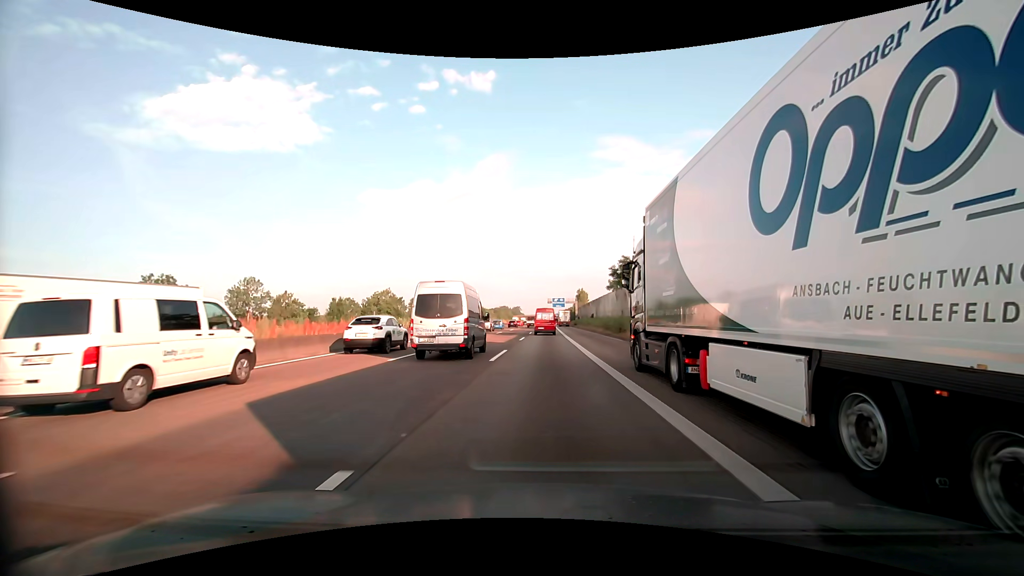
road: motorway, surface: asphalt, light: Day
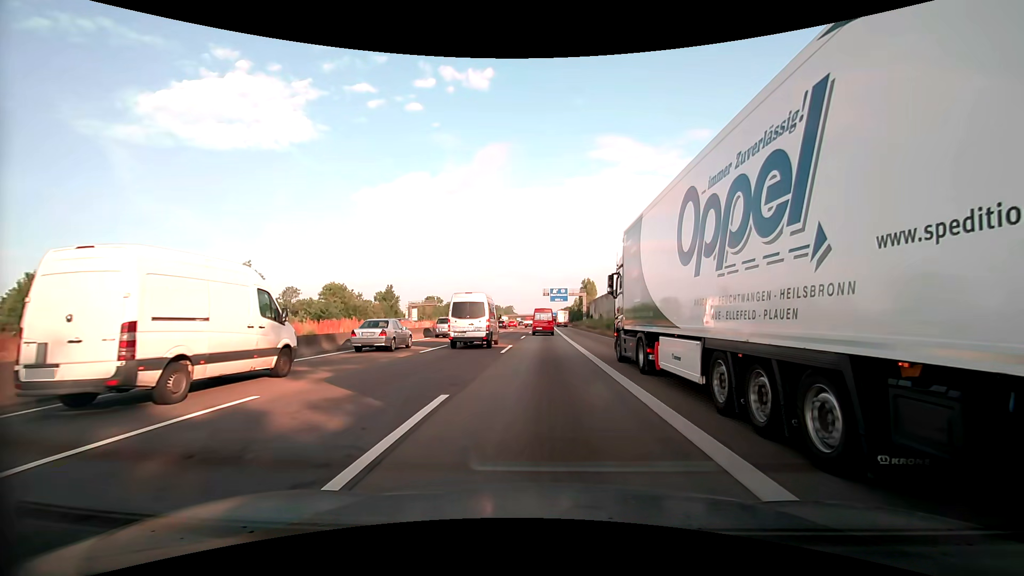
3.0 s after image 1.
(+0.2, +49.8) m; 0°
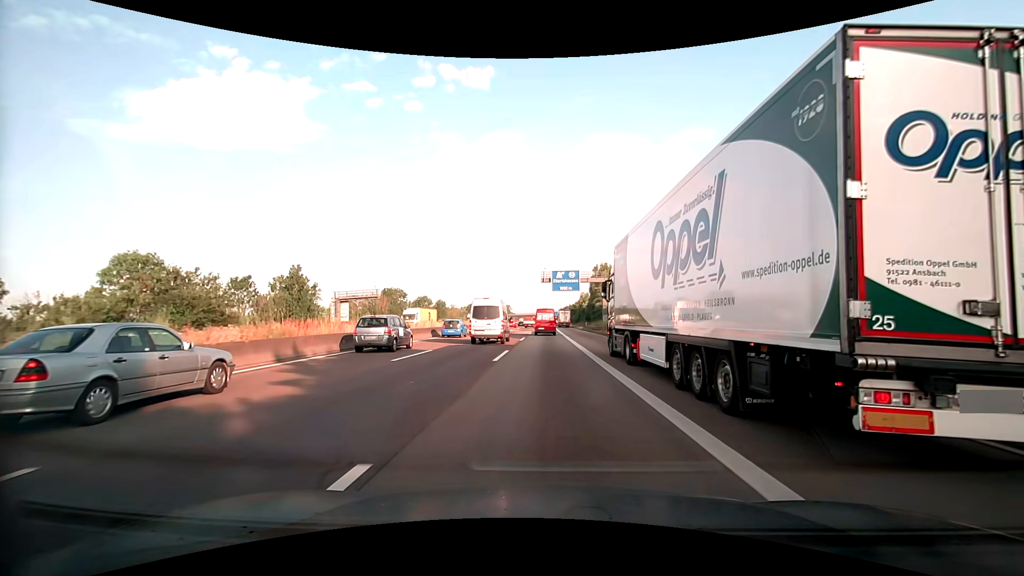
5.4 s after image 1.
(+0.1, +40.2) m; 0°
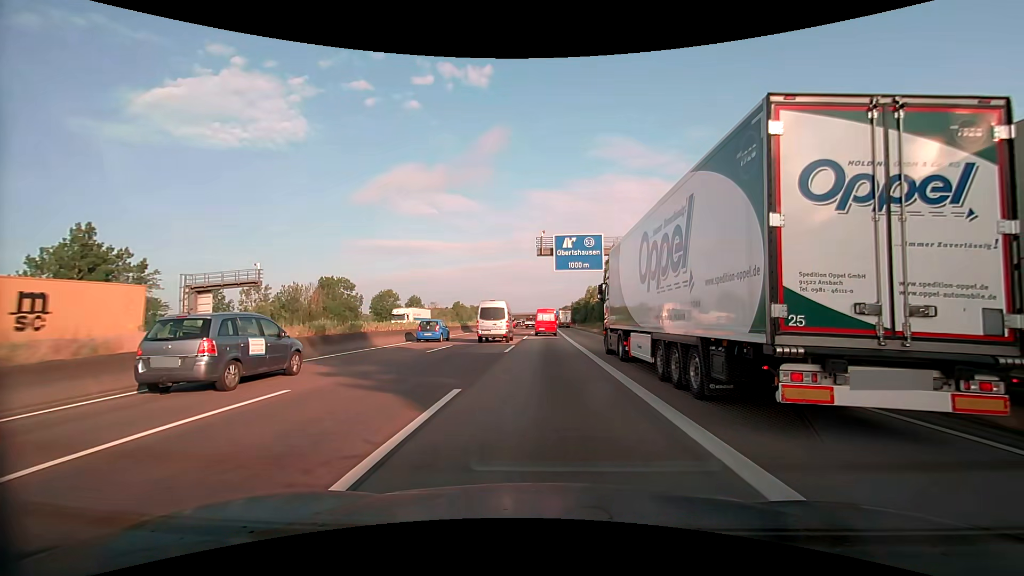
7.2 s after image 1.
(0.0, +31.0) m; 0°
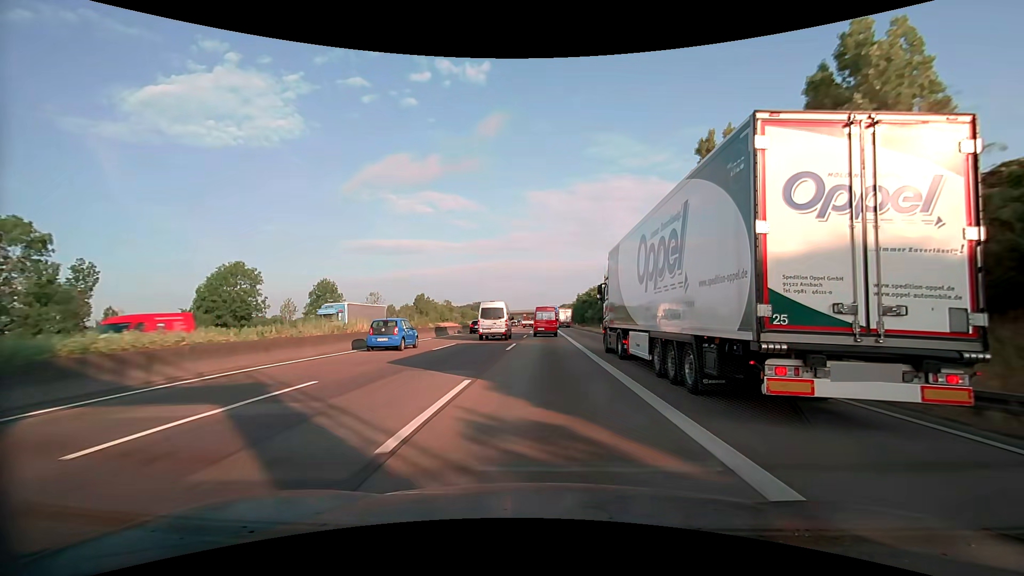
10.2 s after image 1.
(+0.4, +52.8) m; +1°
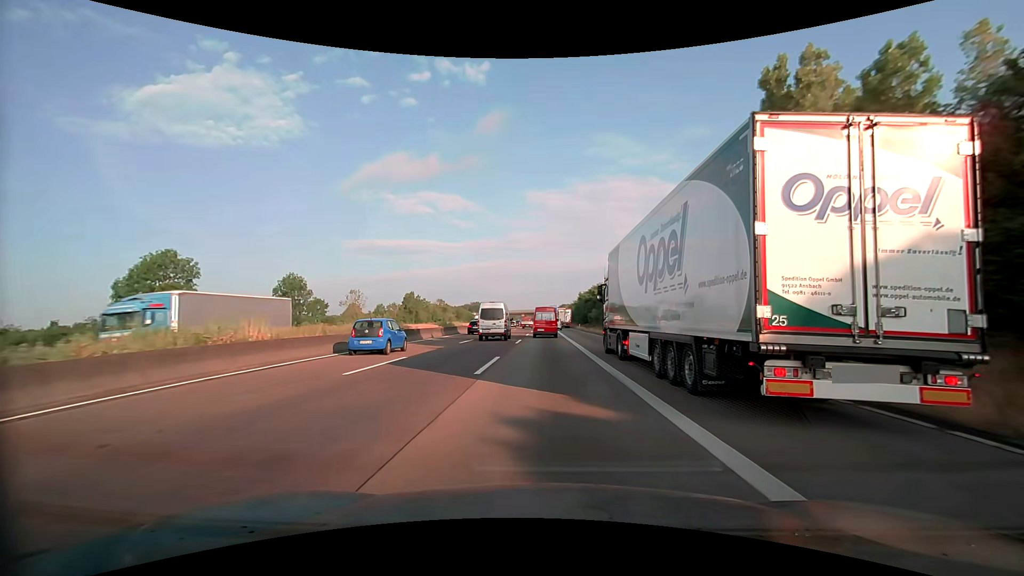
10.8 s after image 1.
(0.0, +10.4) m; 0°
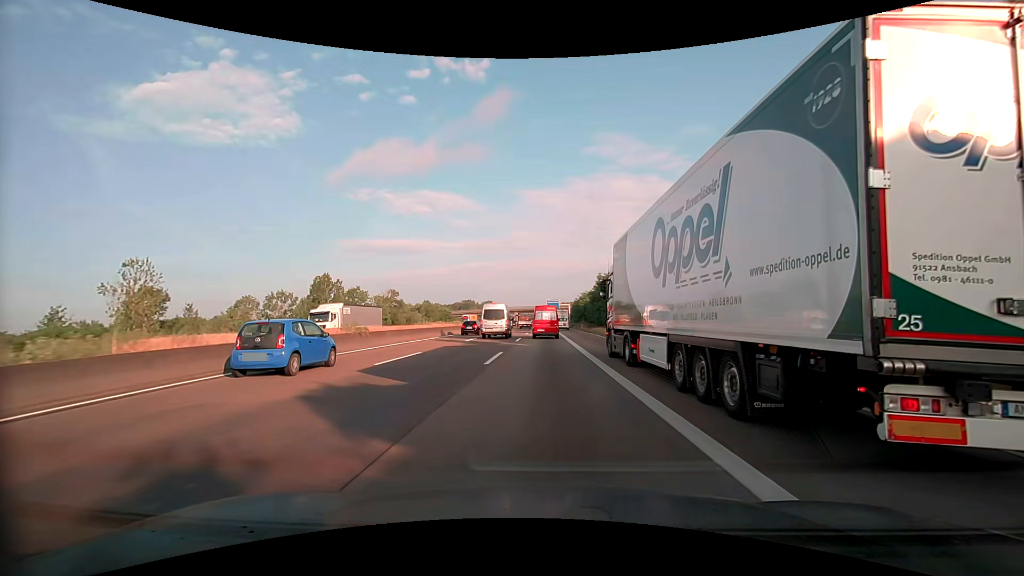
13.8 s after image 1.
(+0.3, +51.0) m; 0°
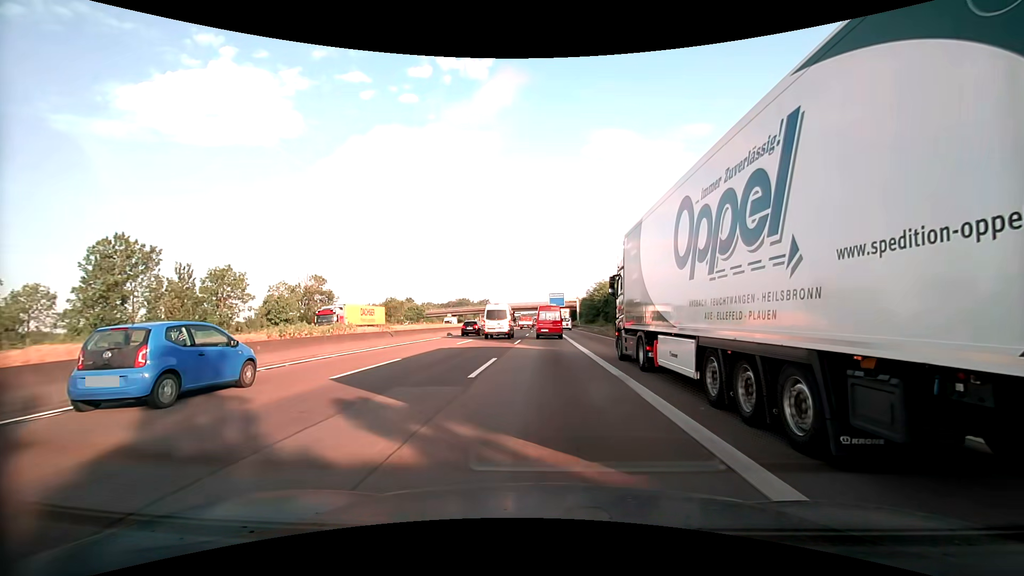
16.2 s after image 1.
(0.0, +39.6) m; 0°
(0, +10) (0, +20) (0, +30) (0, +40) (0, +50) (0, +60) (0, +70) (0, +80) (0, +90) (0, +100) m
